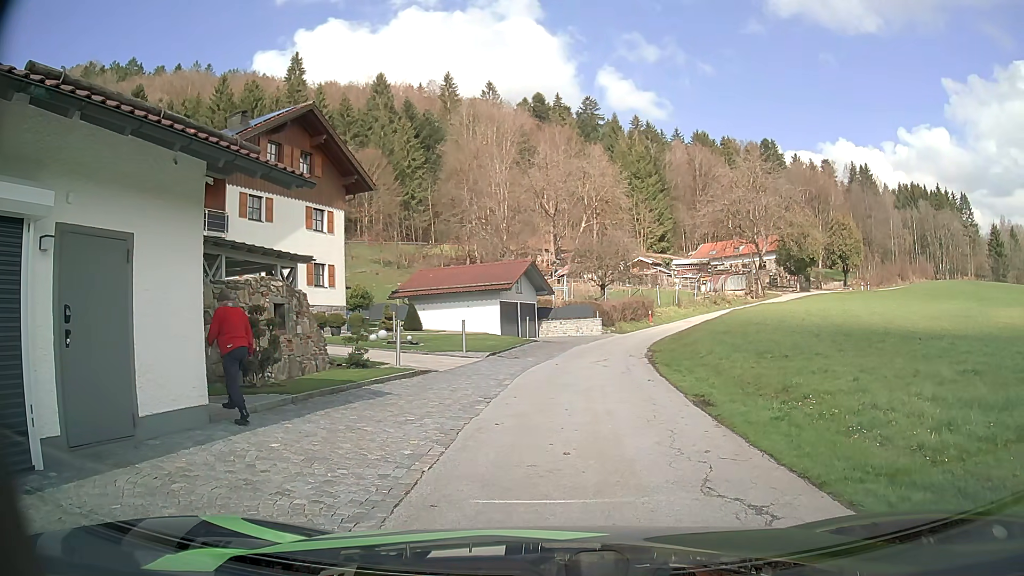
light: Day
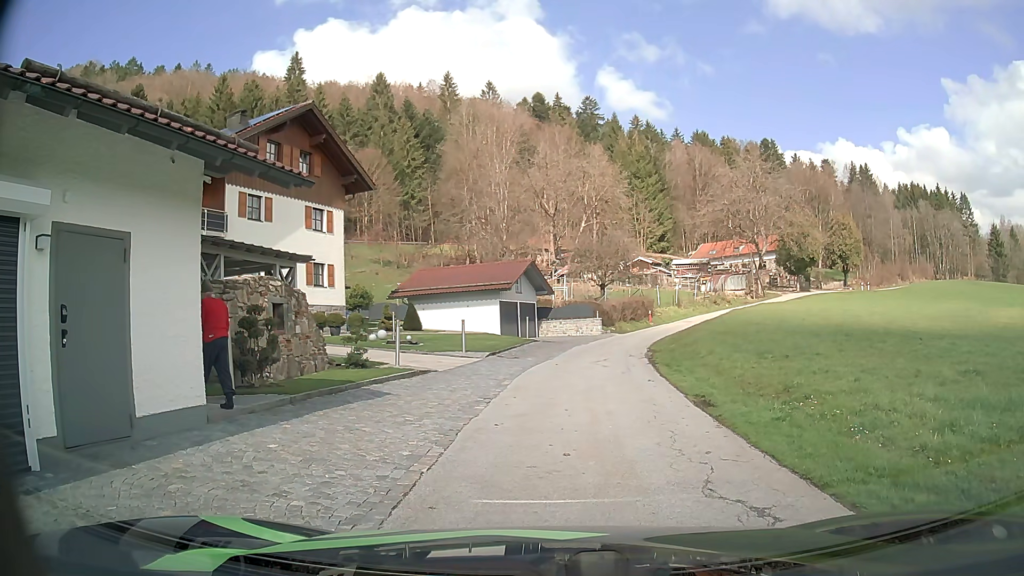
(0.0, +0.1) m; 0°
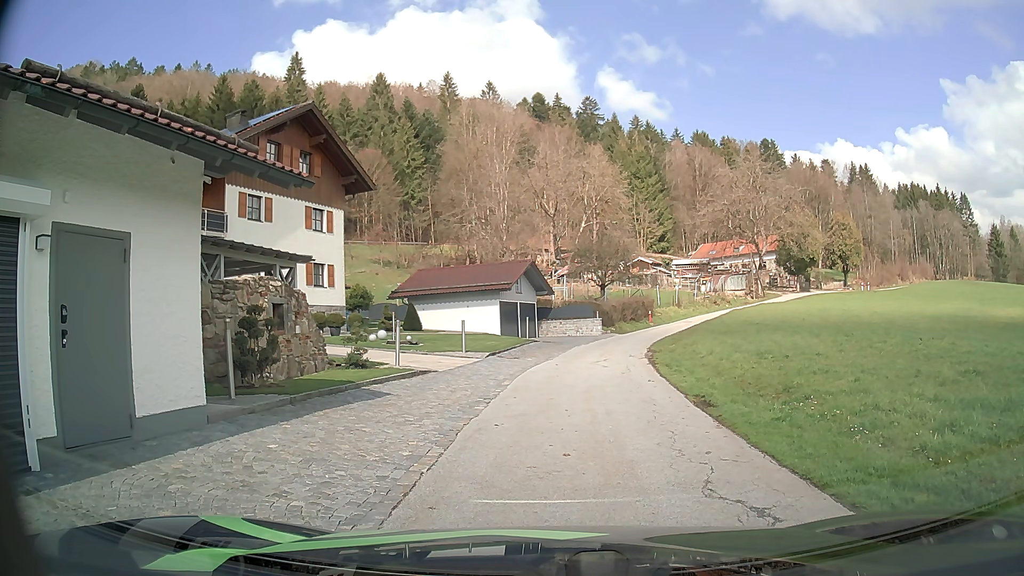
(0.0, +0.1) m; 0°
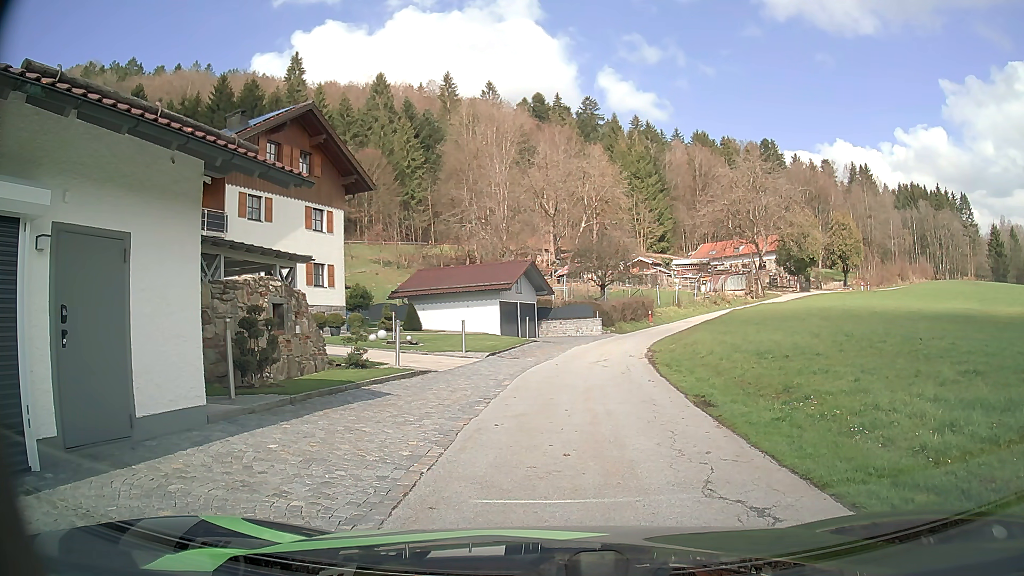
(0.0, 0.0) m; 0°
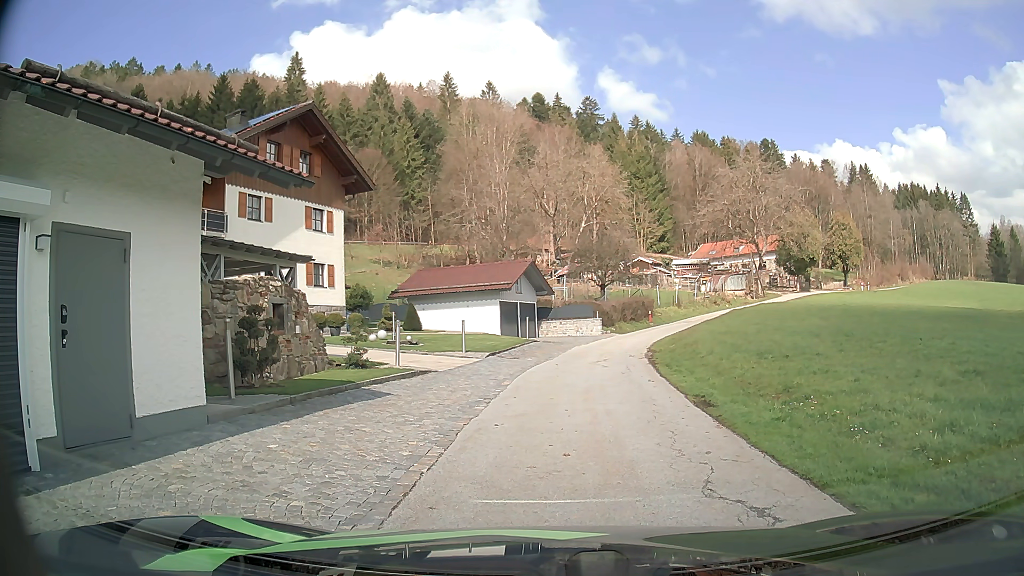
(0.0, 0.0) m; 0°
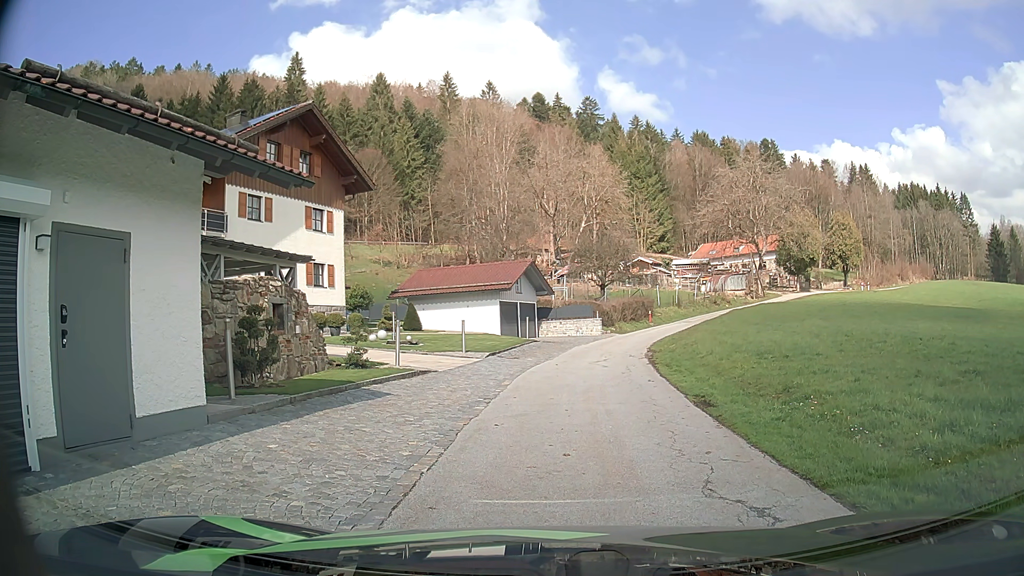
(0.0, 0.0) m; 0°
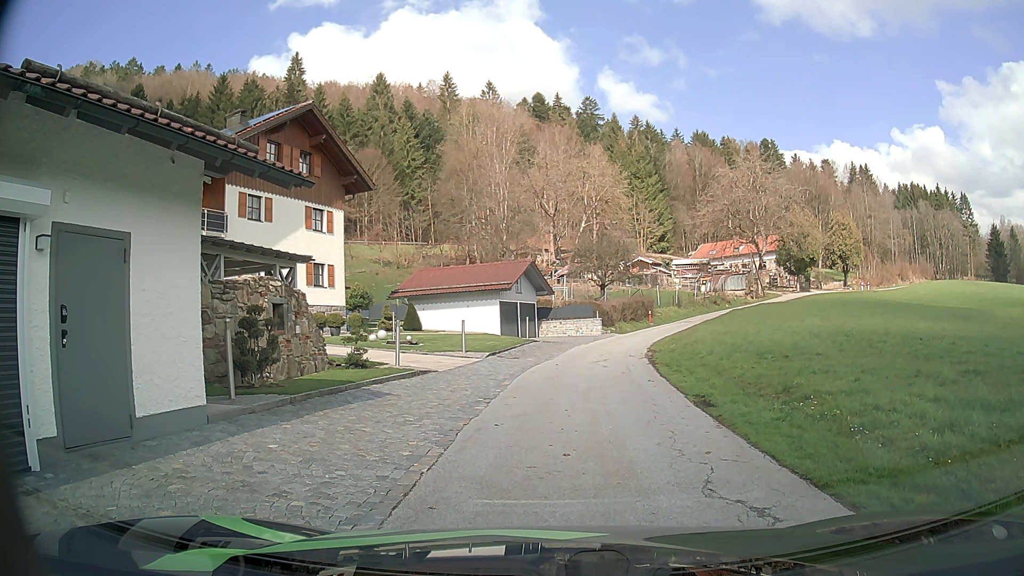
(0.0, 0.0) m; 0°
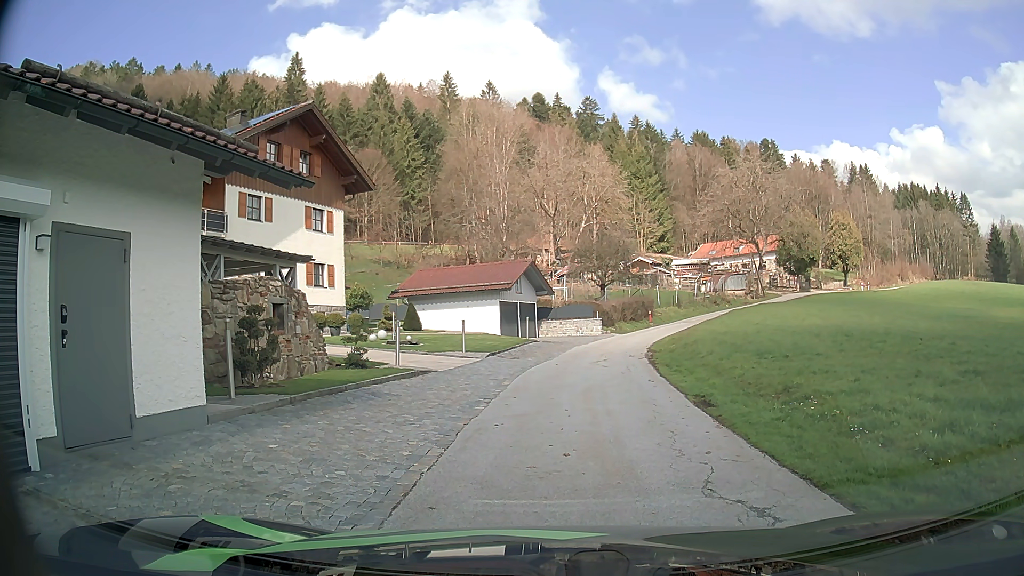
(0.0, 0.0) m; 0°
